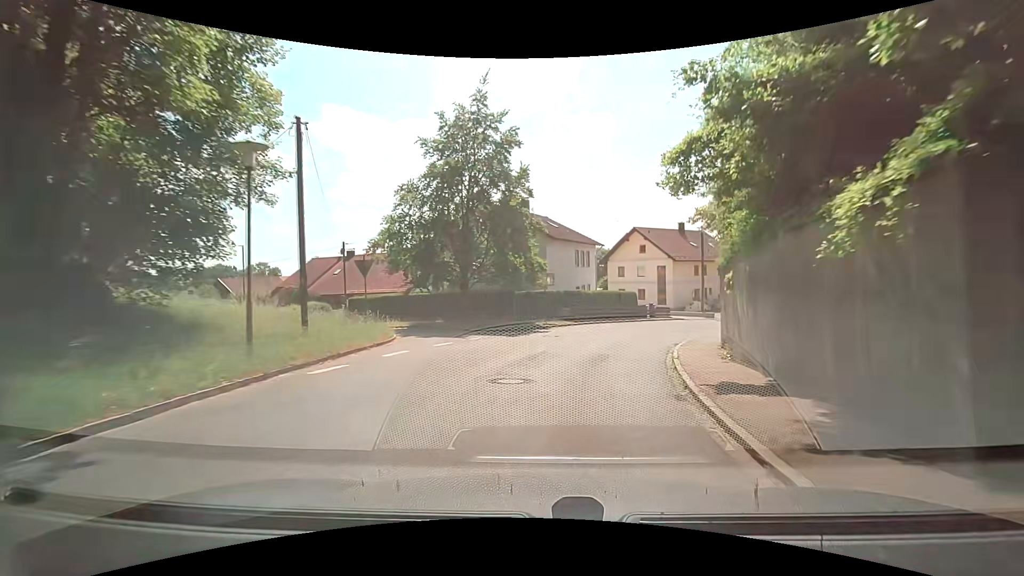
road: tertiary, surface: asphalt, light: Day
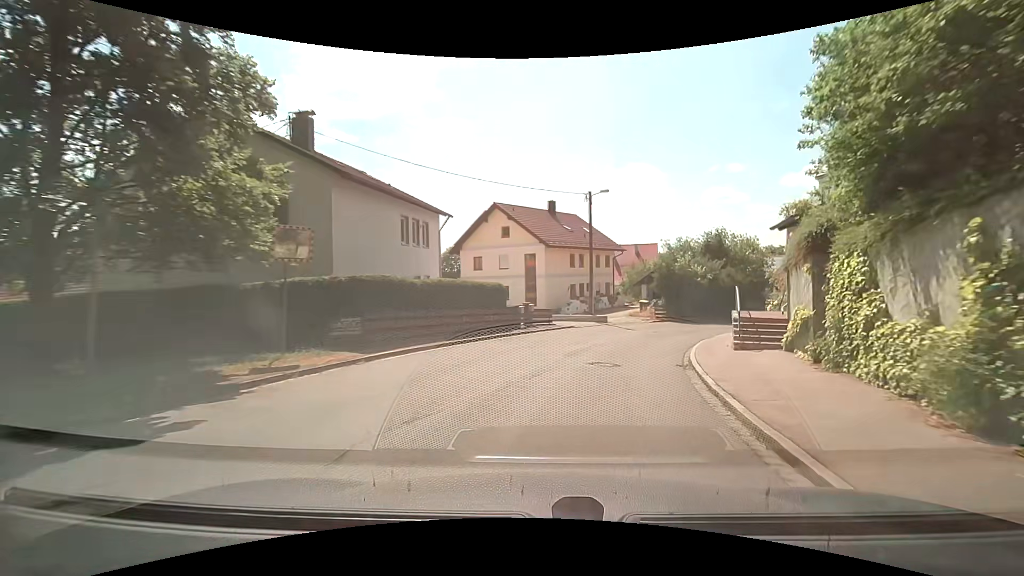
(+2.6, +16.9) m; +17°
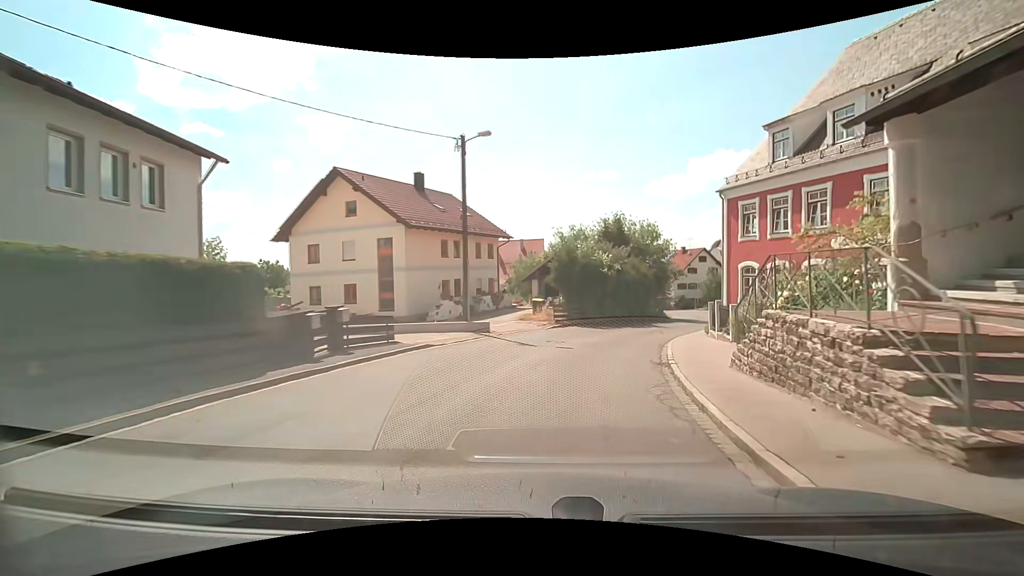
(+1.3, +11.4) m; +13°
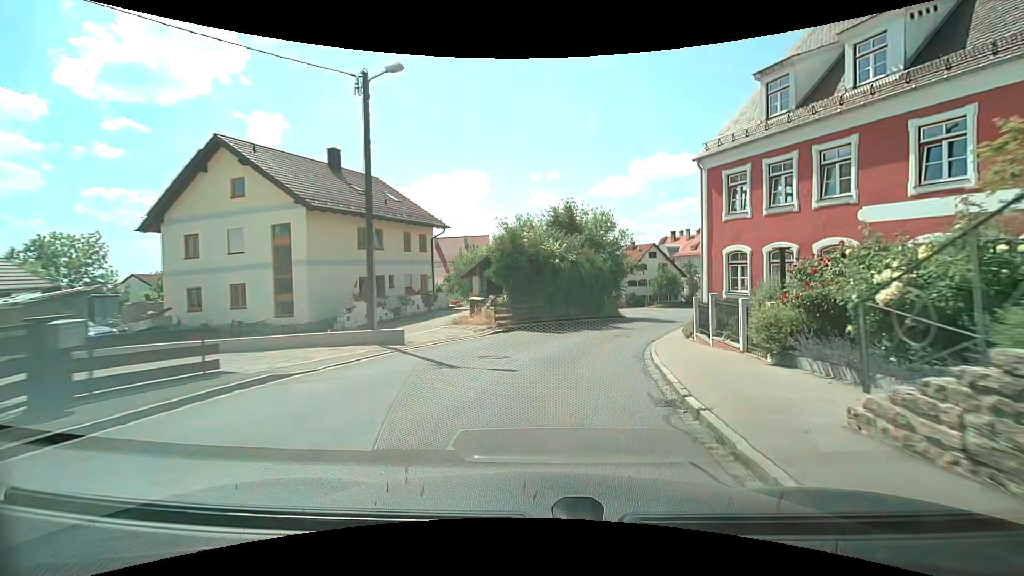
(+0.3, +5.8) m; +5°
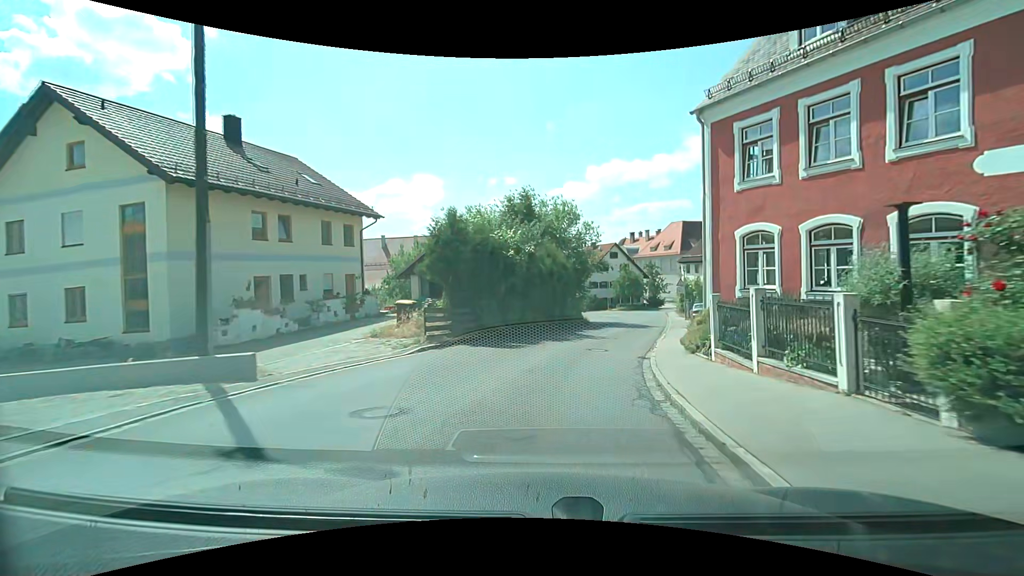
(+0.2, +5.8) m; +5°
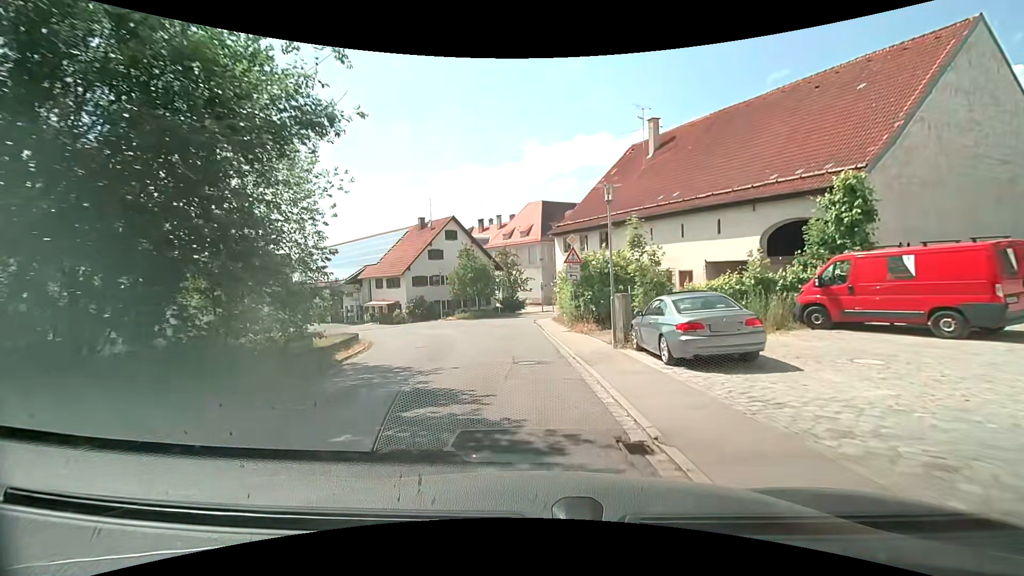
(+5.5, +28.7) m; +17°
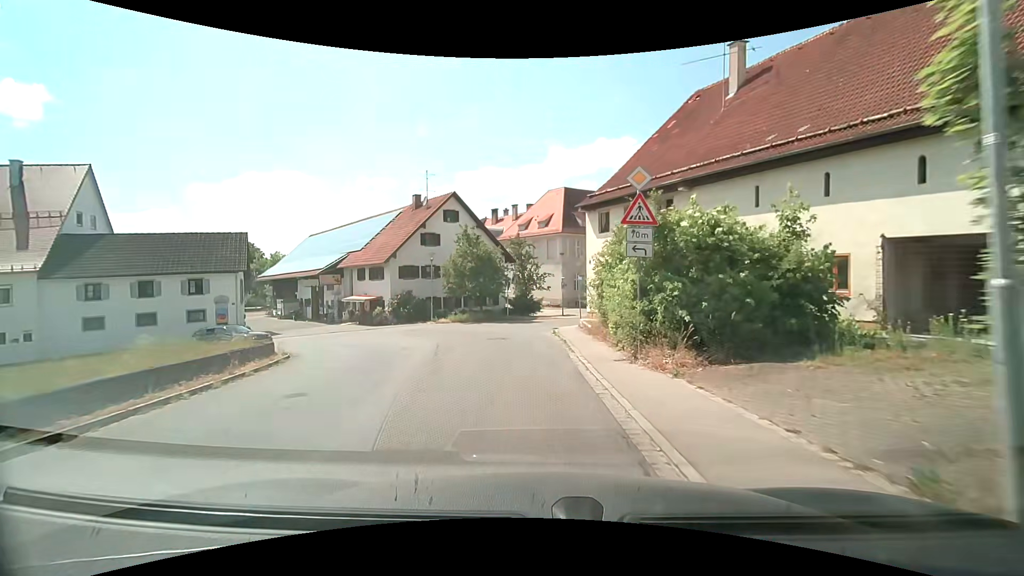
(-0.2, +10.9) m; -2°
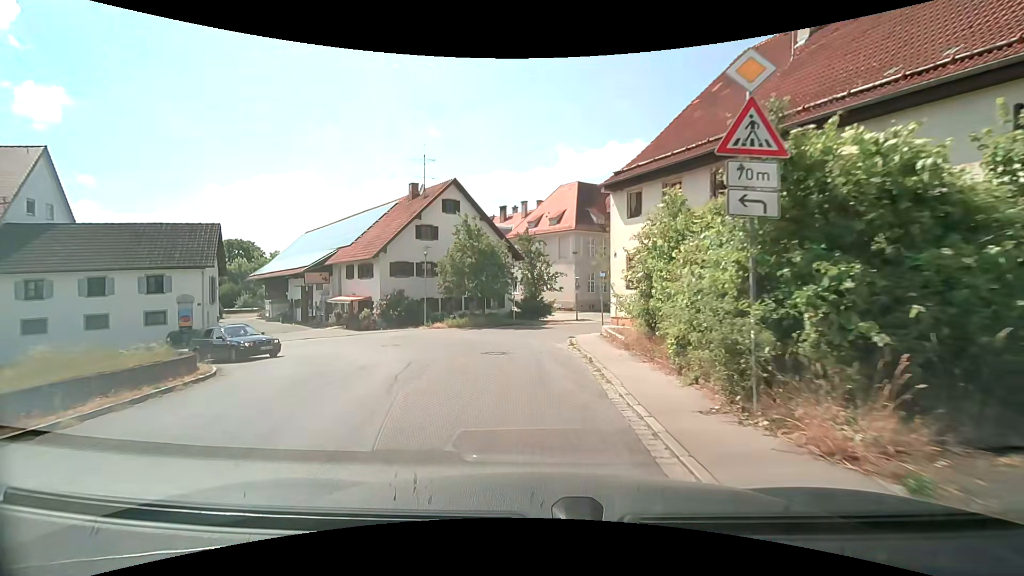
(0.0, +5.2) m; -1°
